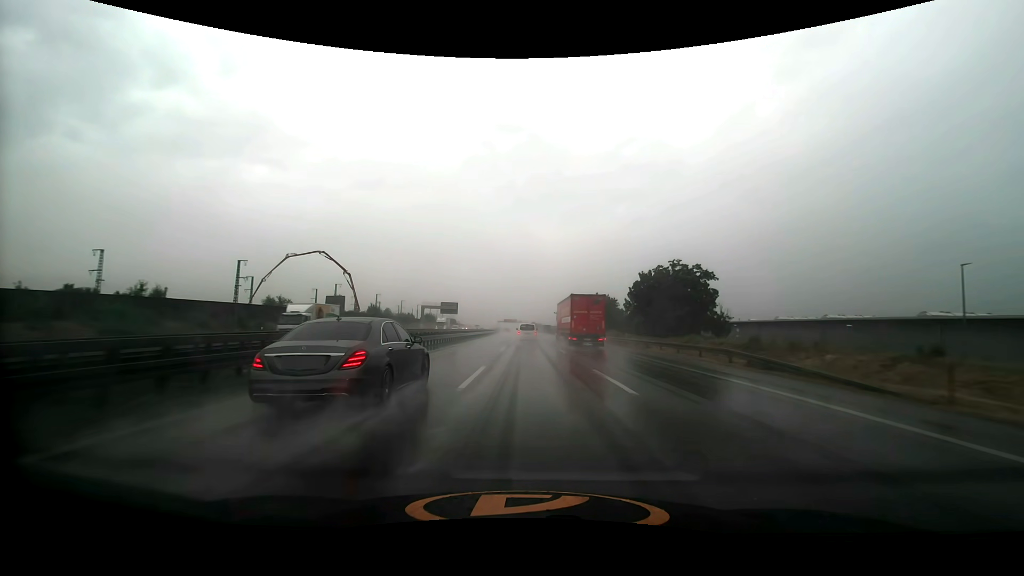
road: motorway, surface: asphalt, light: Day
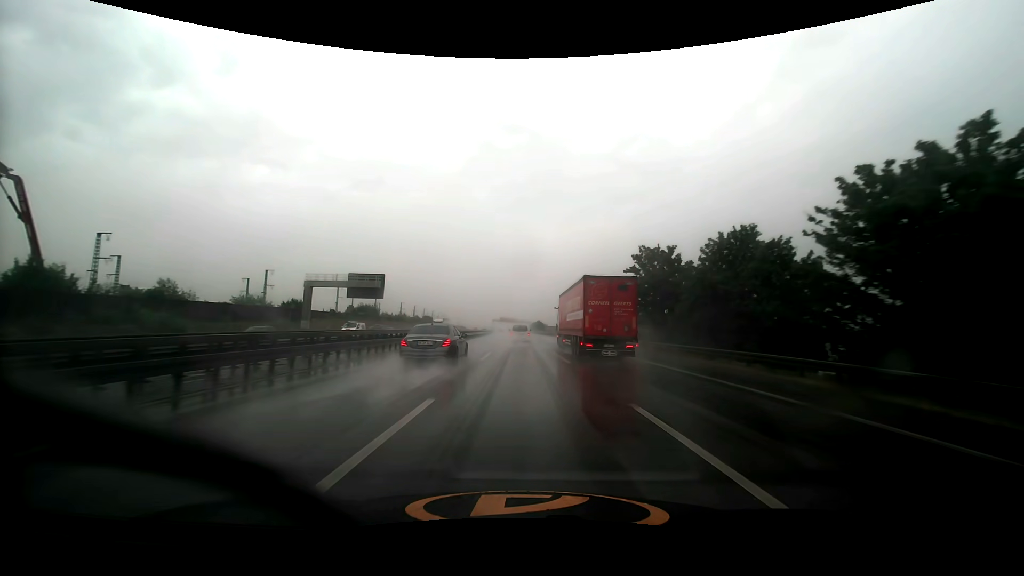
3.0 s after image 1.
(0.0, +80.8) m; 0°
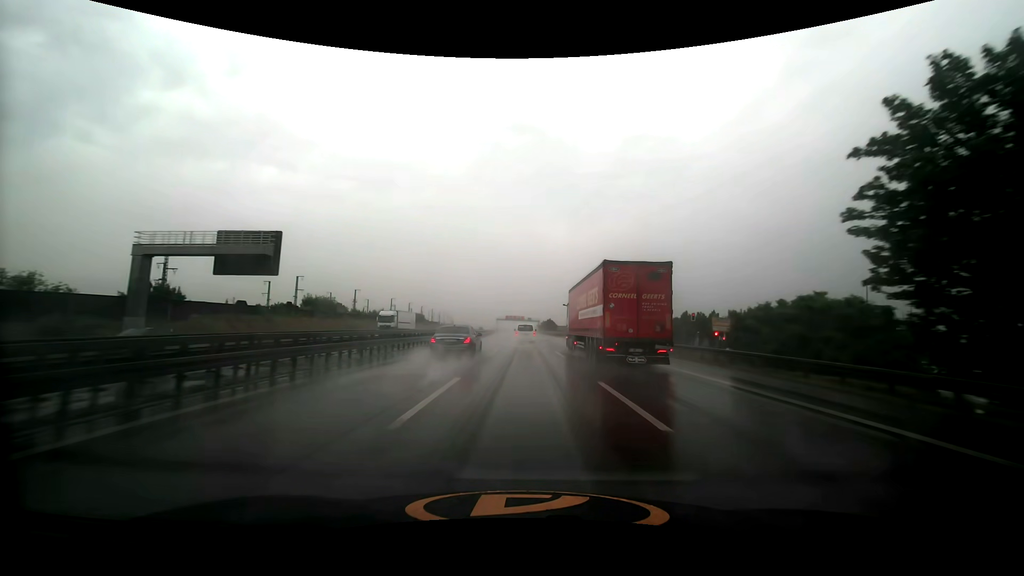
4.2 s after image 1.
(-0.3, +32.3) m; -1°
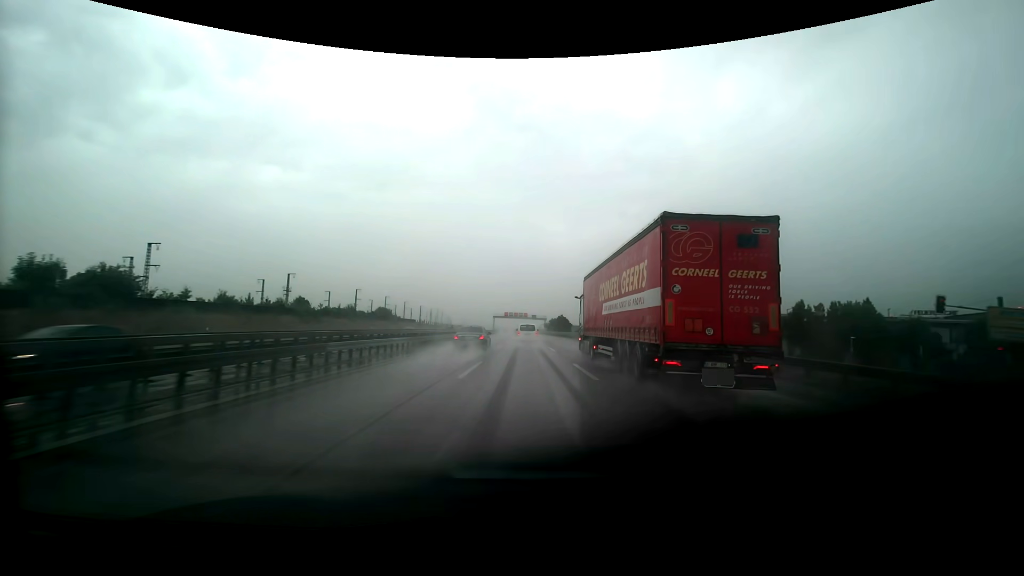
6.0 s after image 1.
(-0.2, +48.3) m; 0°
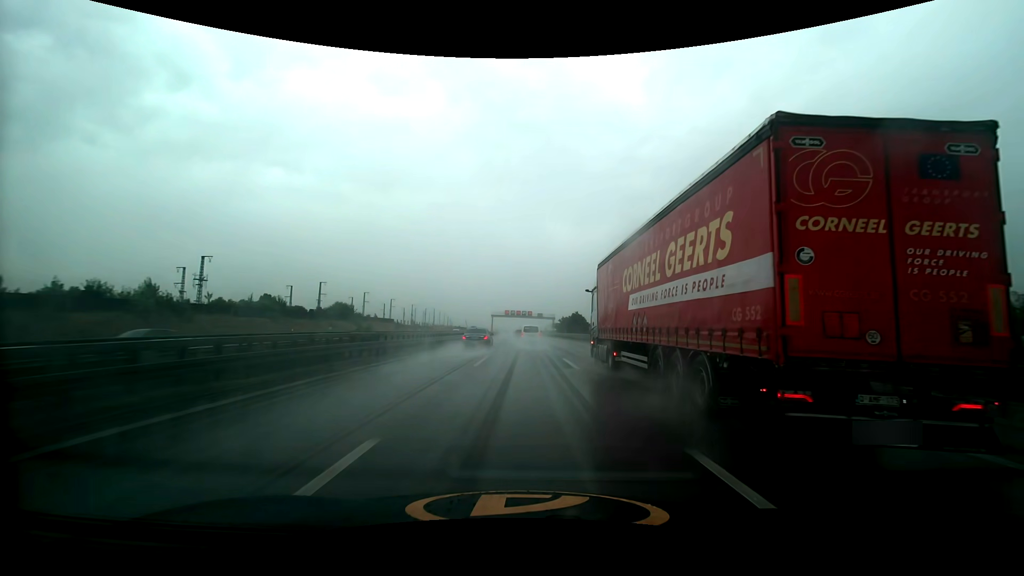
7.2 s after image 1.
(0.0, +32.4) m; 0°
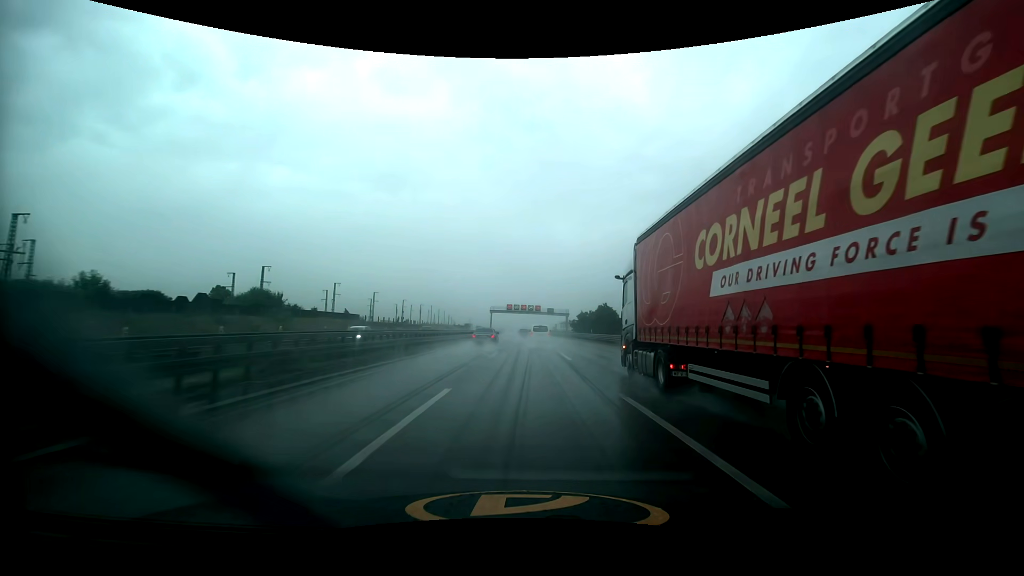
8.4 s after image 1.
(-0.2, +32.7) m; -1°
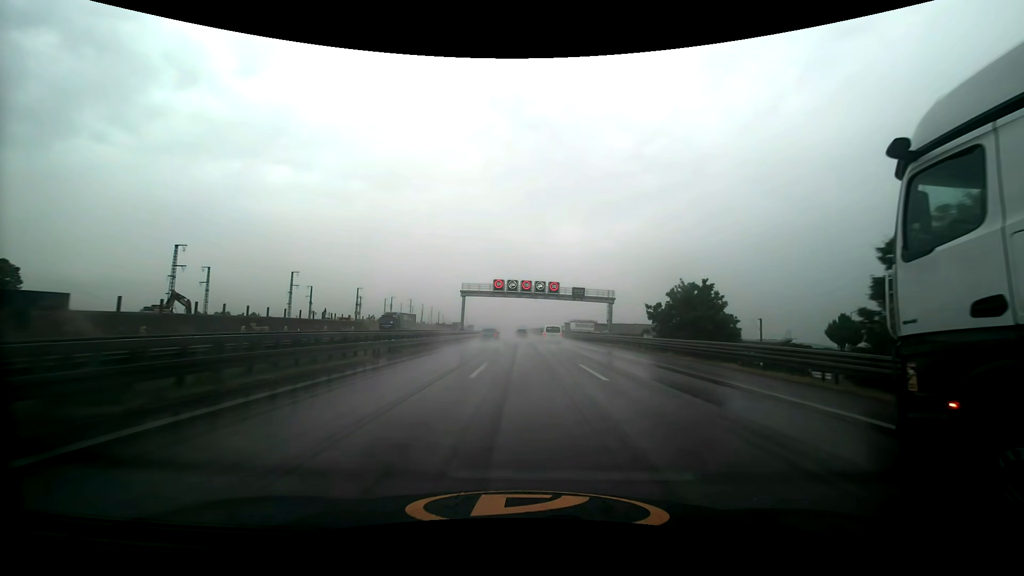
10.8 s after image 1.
(-0.4, +66.0) m; 0°
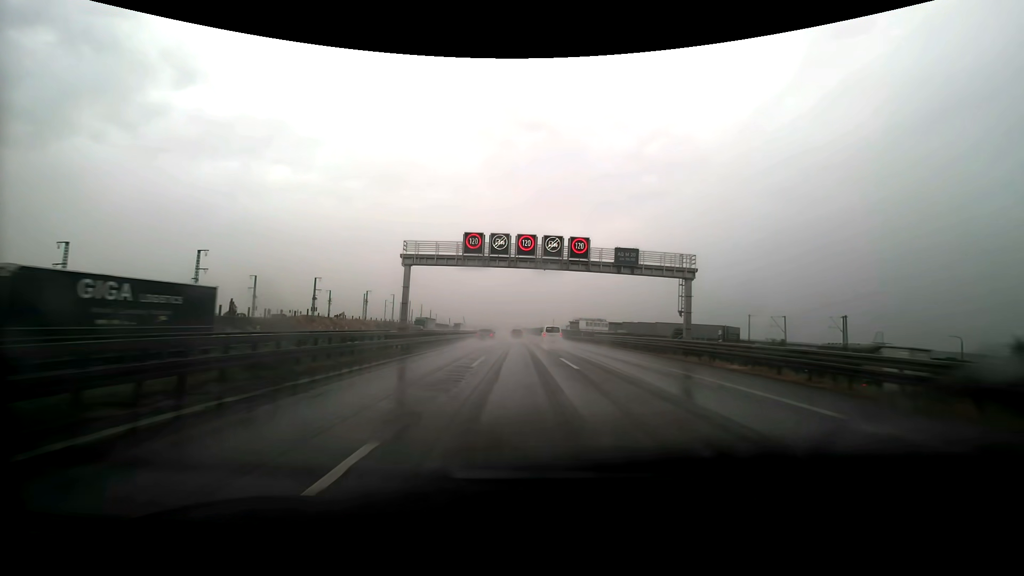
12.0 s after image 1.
(+0.1, +33.4) m; 0°
(0, +10) (0, +20) (0, +30) (0, +40) (0, +50) (0, +60) (0, +70) (-1, +80) (-1, +90) (-1, +100) m
